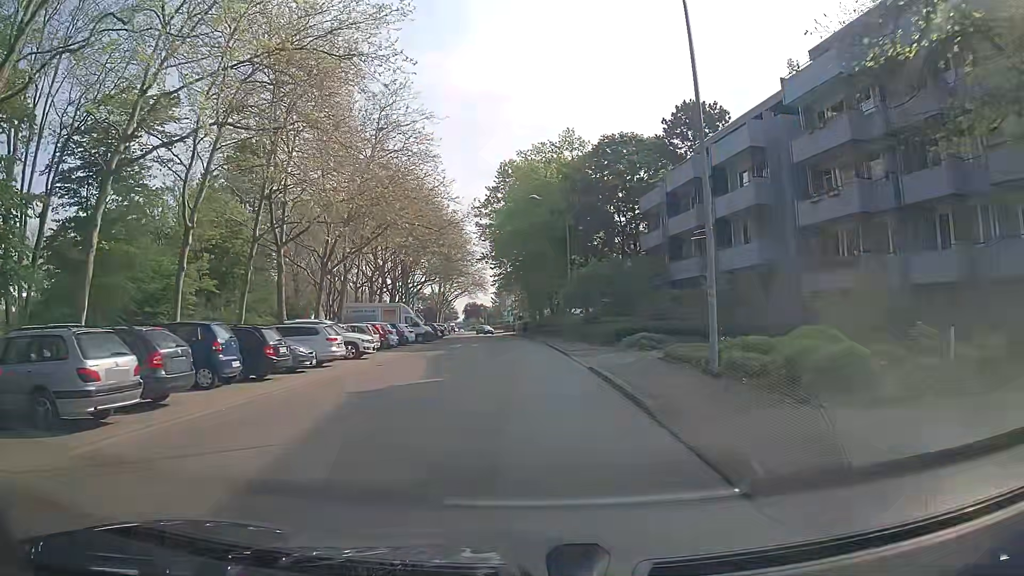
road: residential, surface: asphalt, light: Day
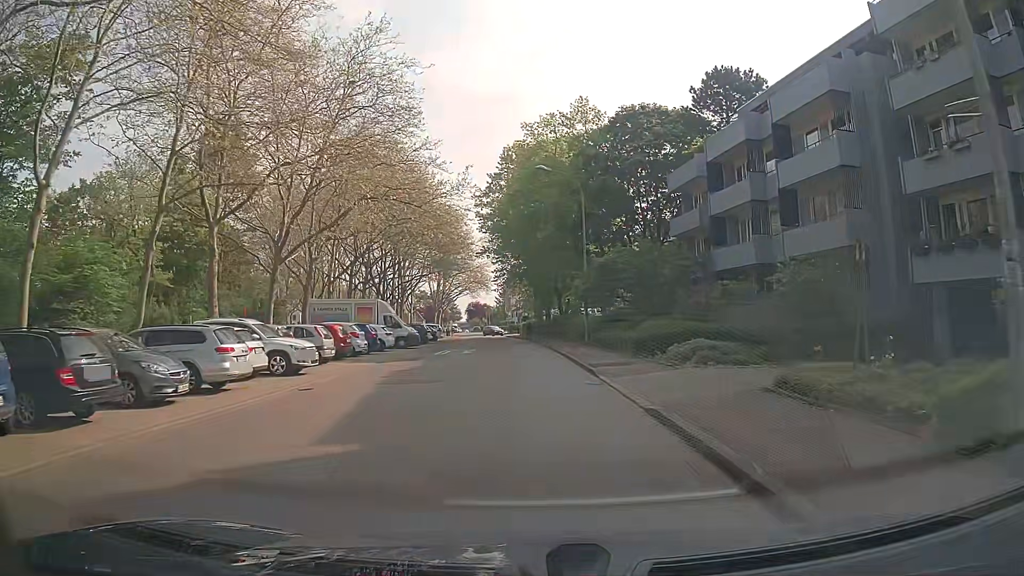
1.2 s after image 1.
(0.0, +8.6) m; 0°
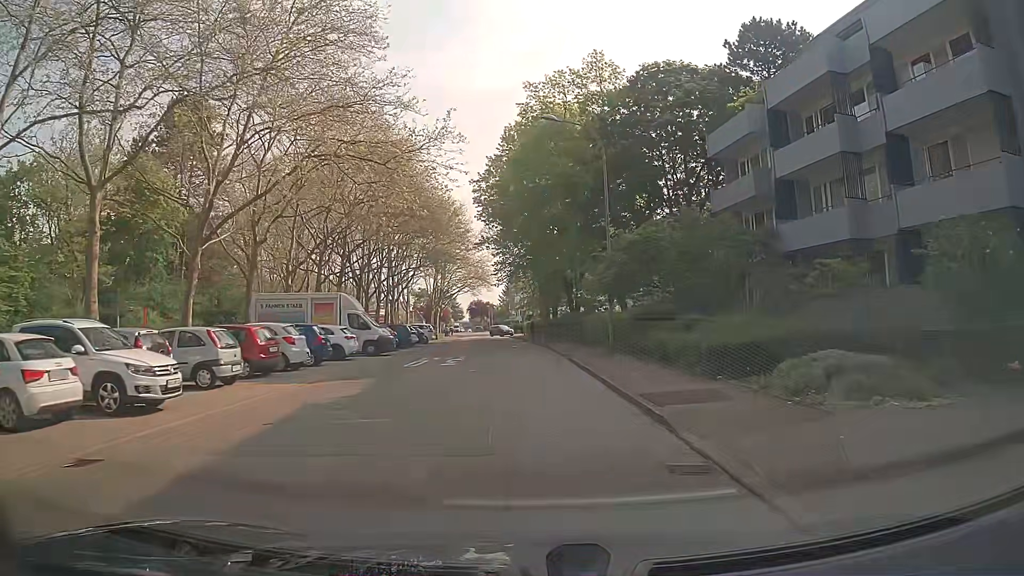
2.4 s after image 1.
(0.0, +8.7) m; 0°
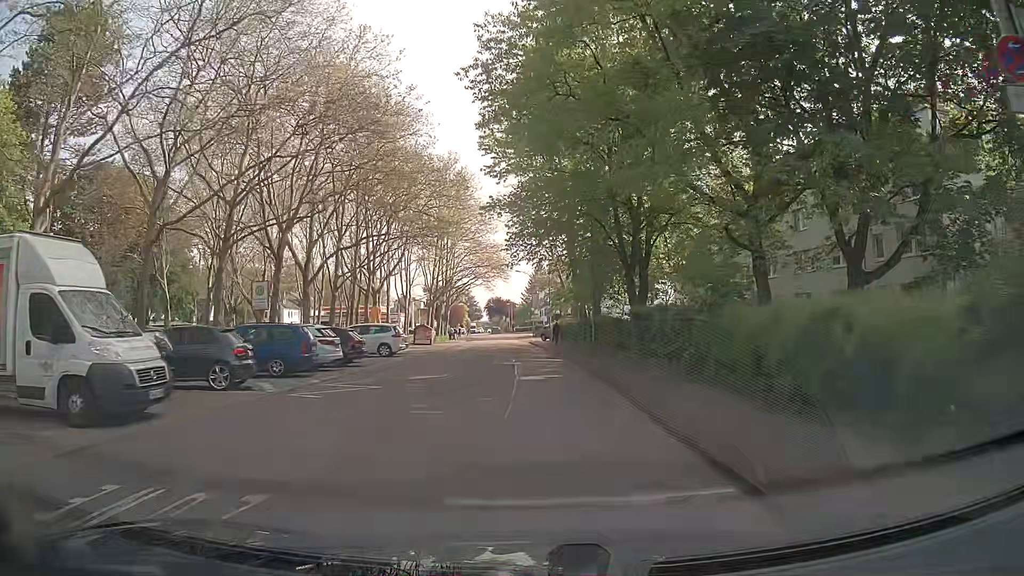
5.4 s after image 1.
(-0.6, +22.1) m; -3°
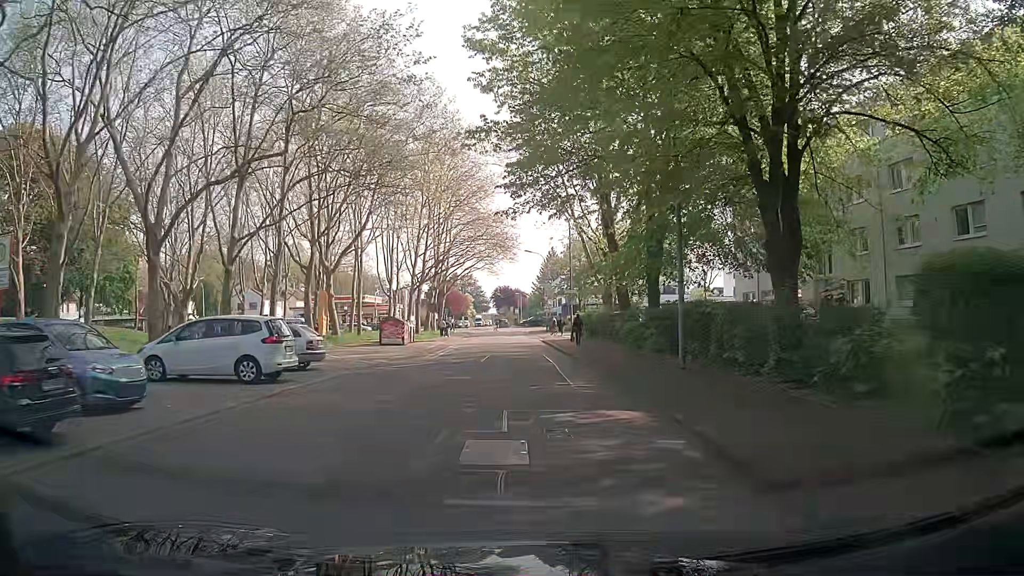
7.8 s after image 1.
(0.0, +17.7) m; -1°
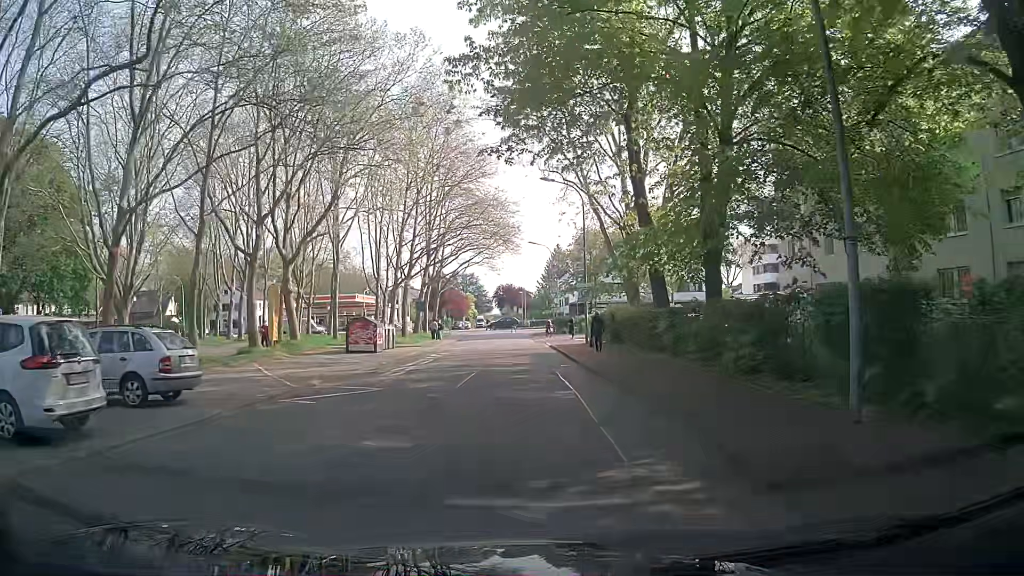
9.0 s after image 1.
(+0.2, +8.8) m; +1°
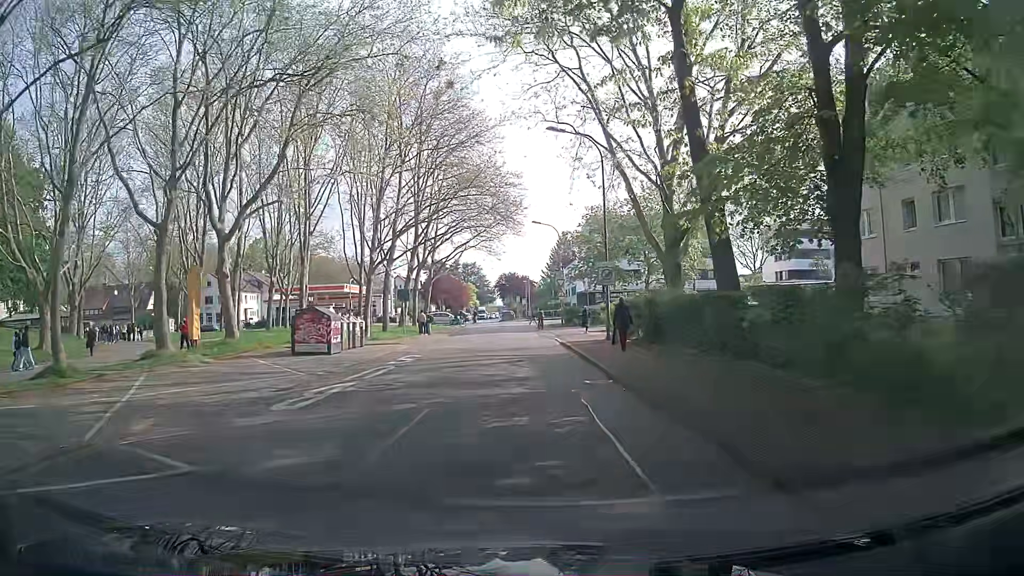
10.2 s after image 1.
(-0.1, +8.5) m; +1°
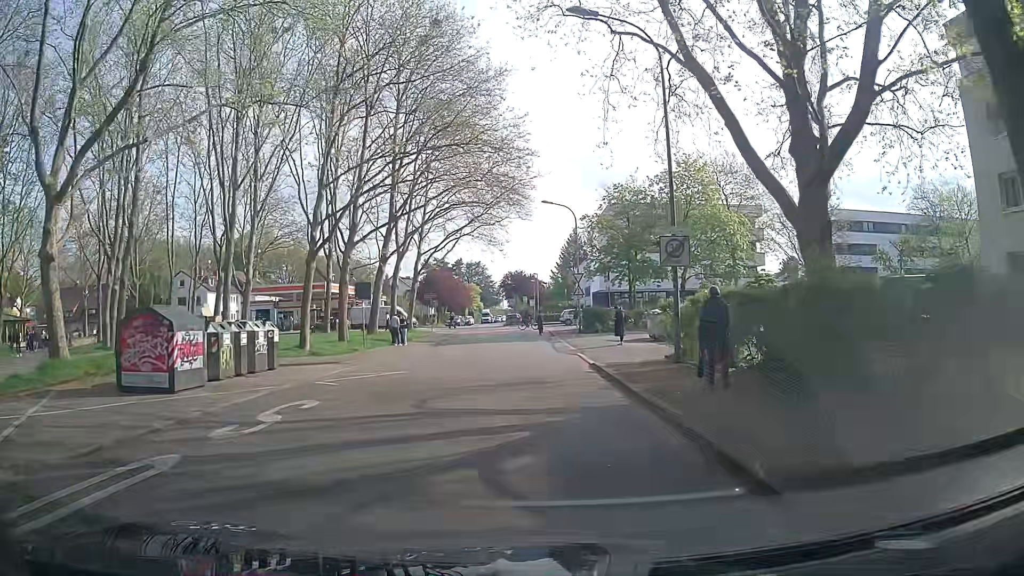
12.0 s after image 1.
(-0.4, +12.2) m; -1°
